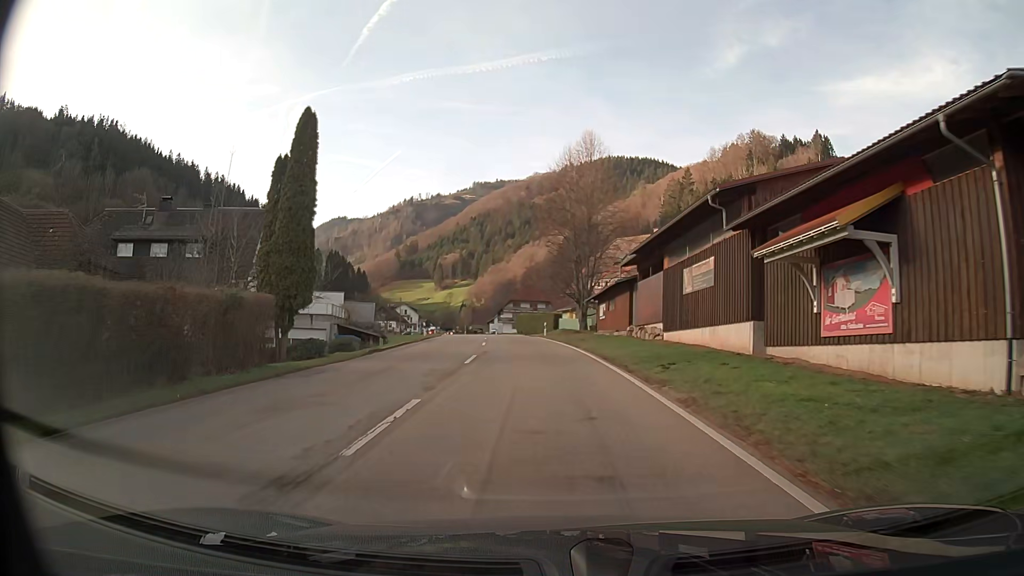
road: secondary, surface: asphalt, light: Day
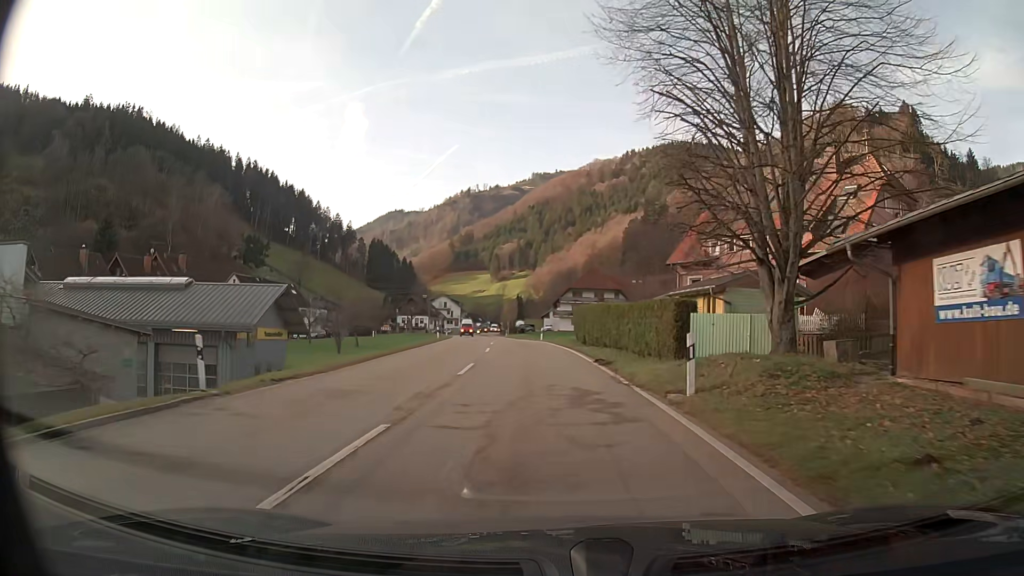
(-1.7, +38.2) m; -5°
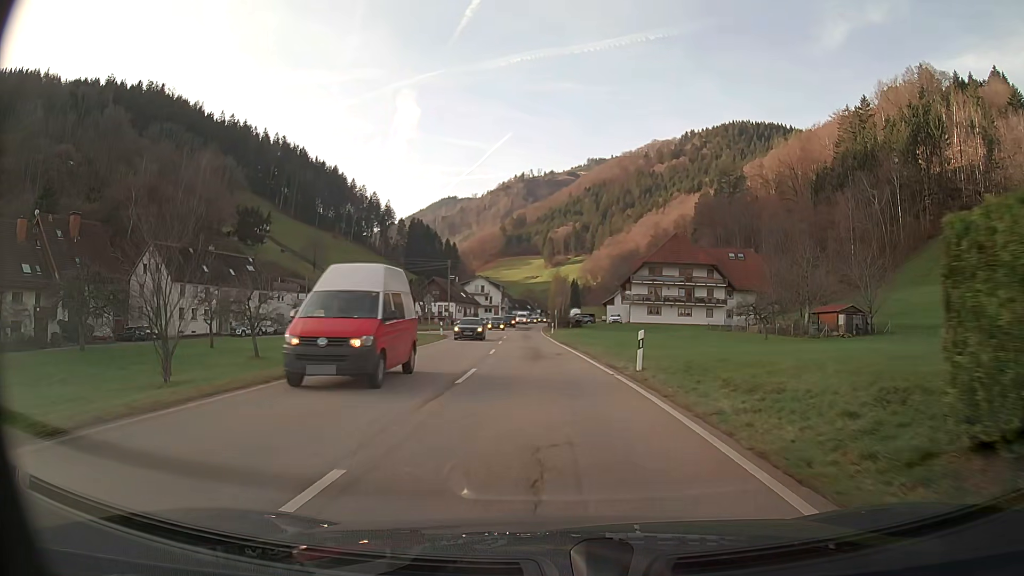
(-1.5, +38.9) m; -4°
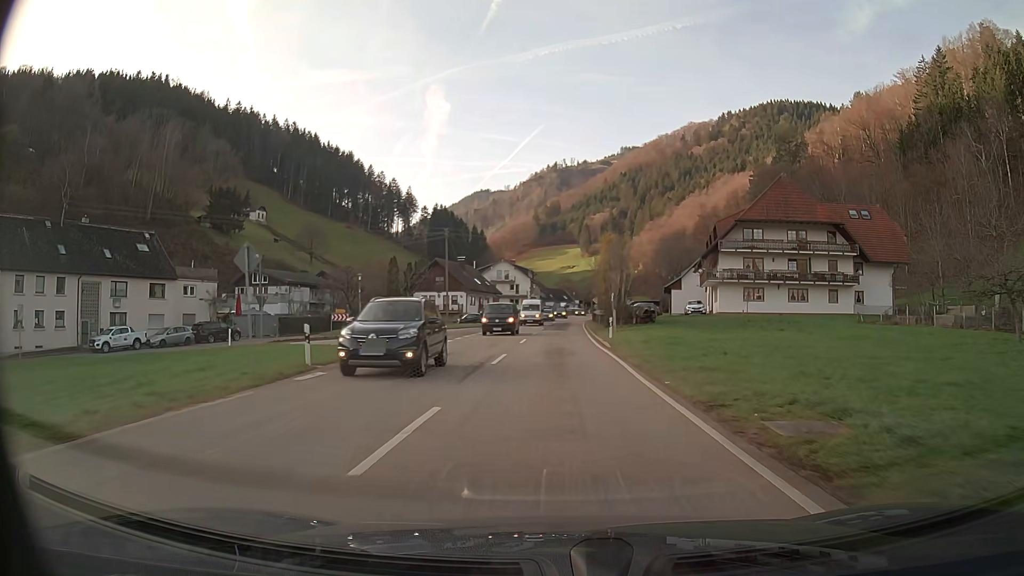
(-1.0, +32.5) m; -3°
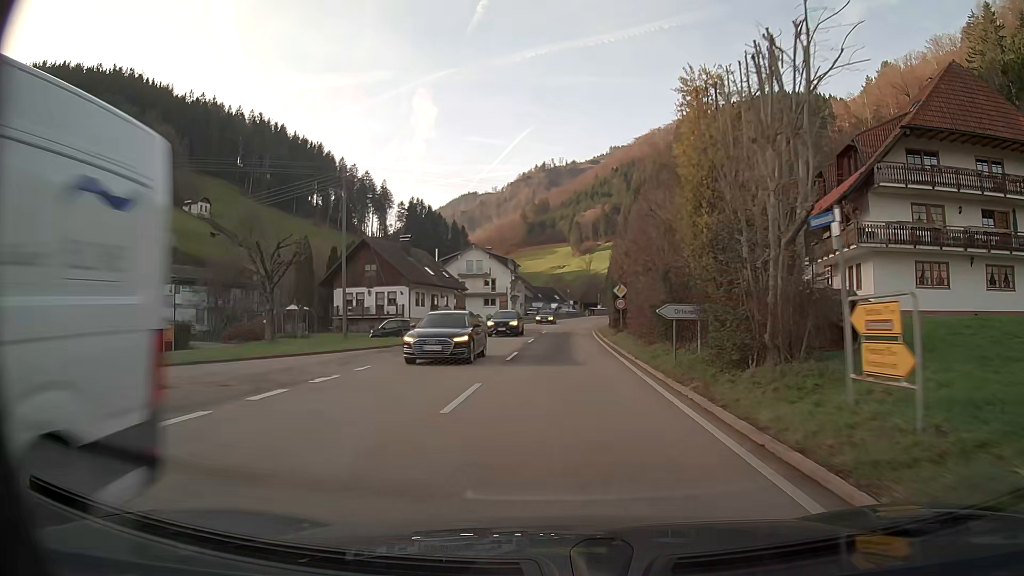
(+0.2, +32.5) m; +1°
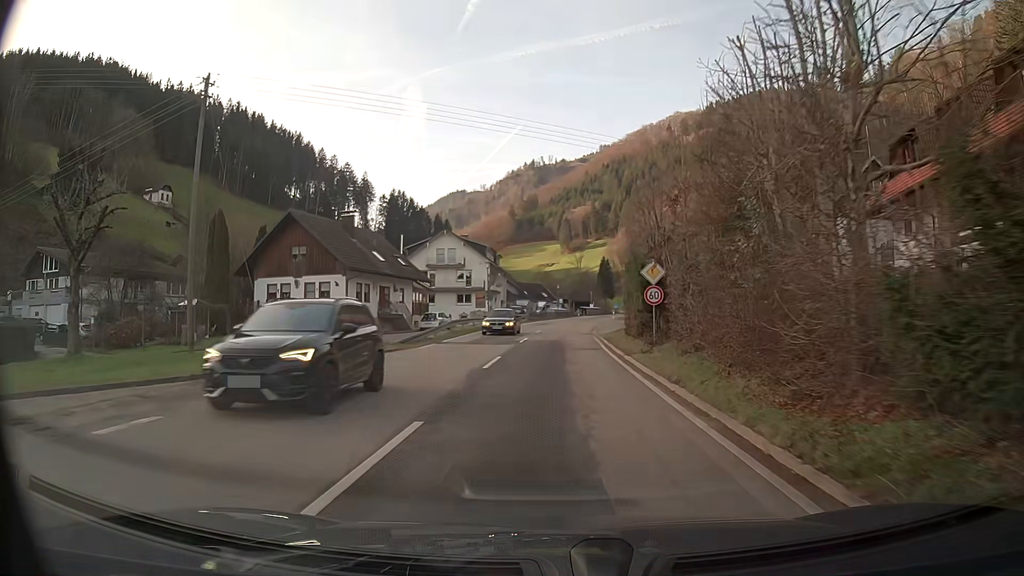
(+0.1, +16.1) m; +1°
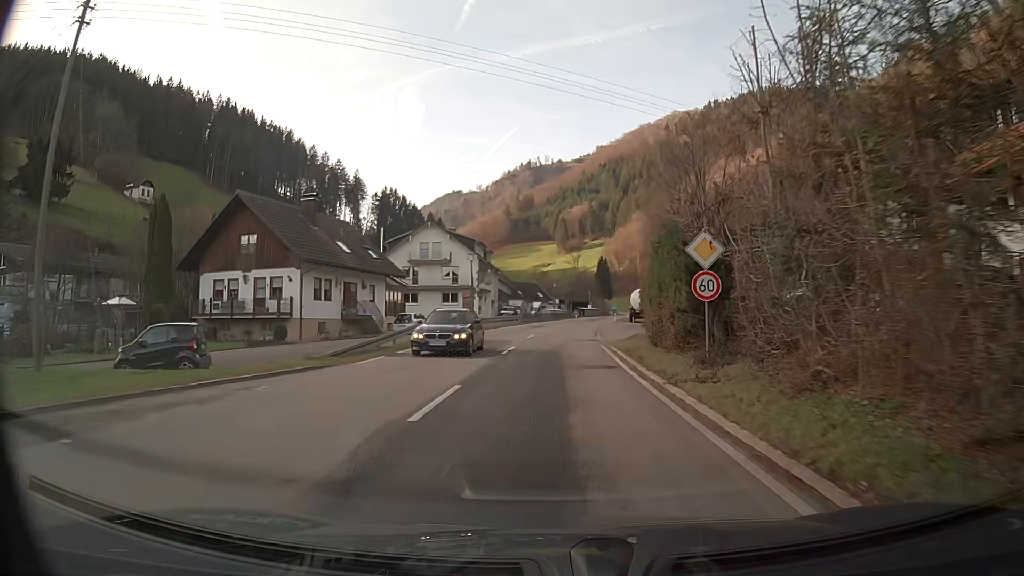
(0.0, +8.0) m; +1°
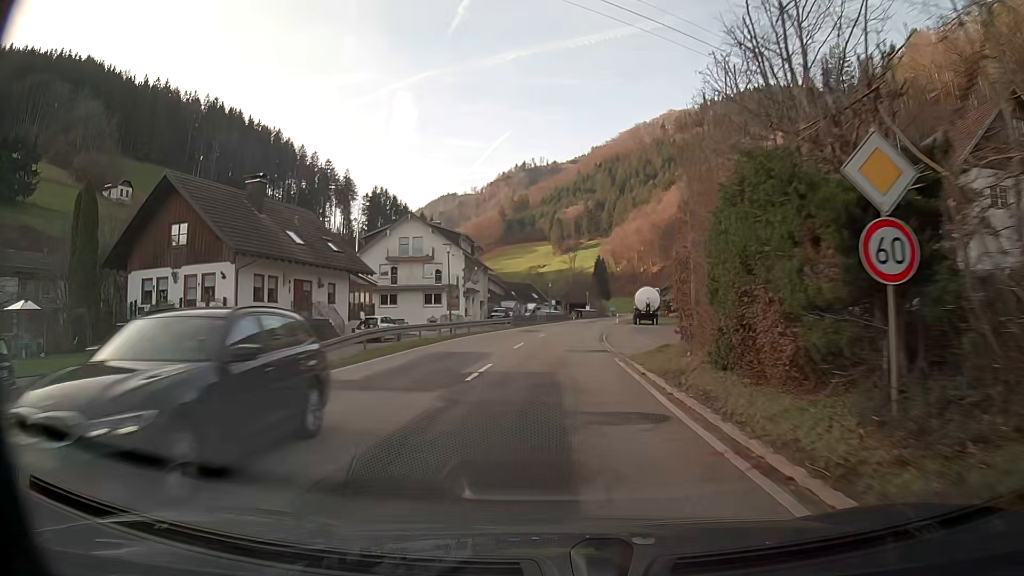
(0.0, +8.0) m; 0°
